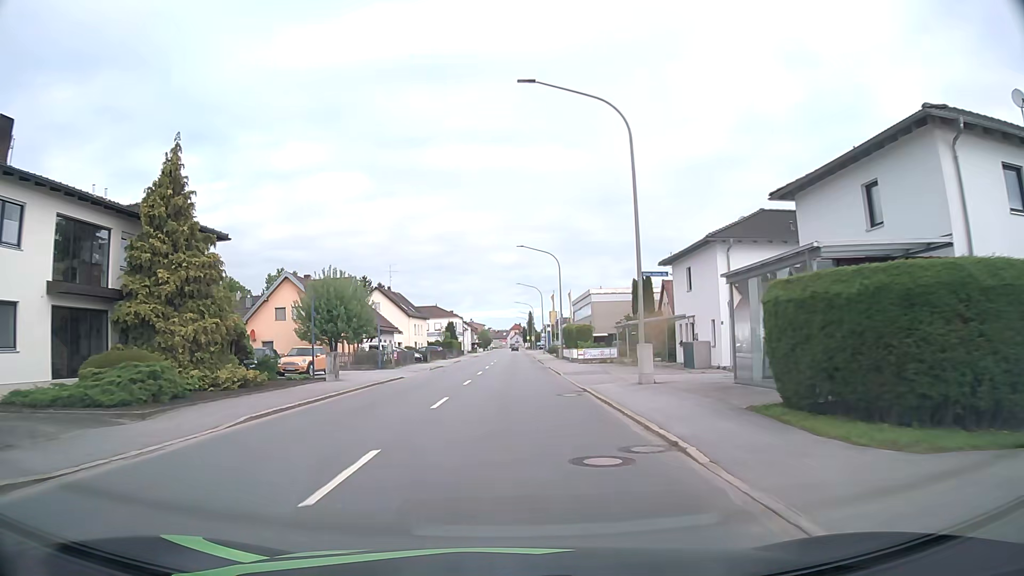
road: primary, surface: asphalt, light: Day
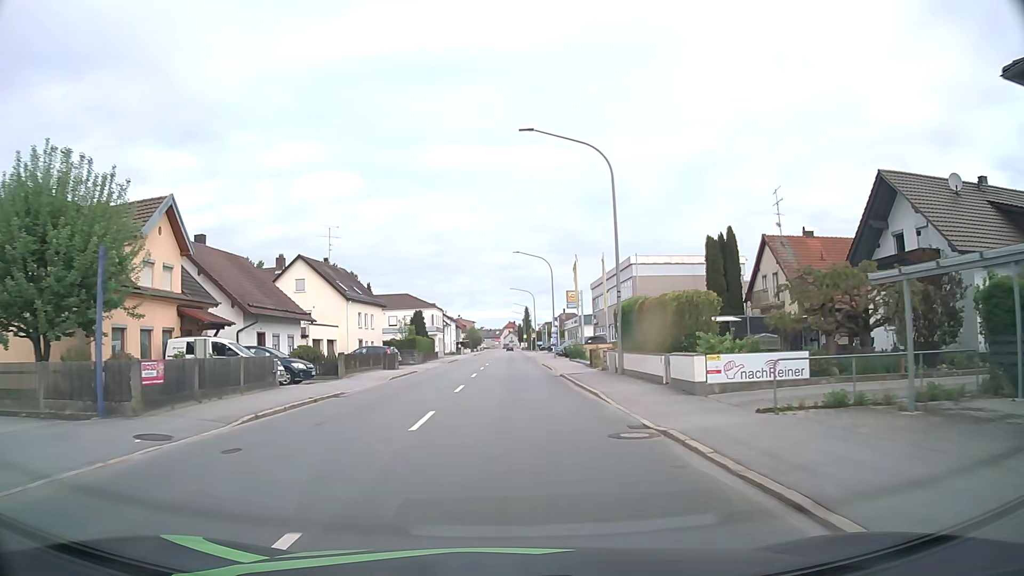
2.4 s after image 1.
(+0.1, +30.9) m; 0°
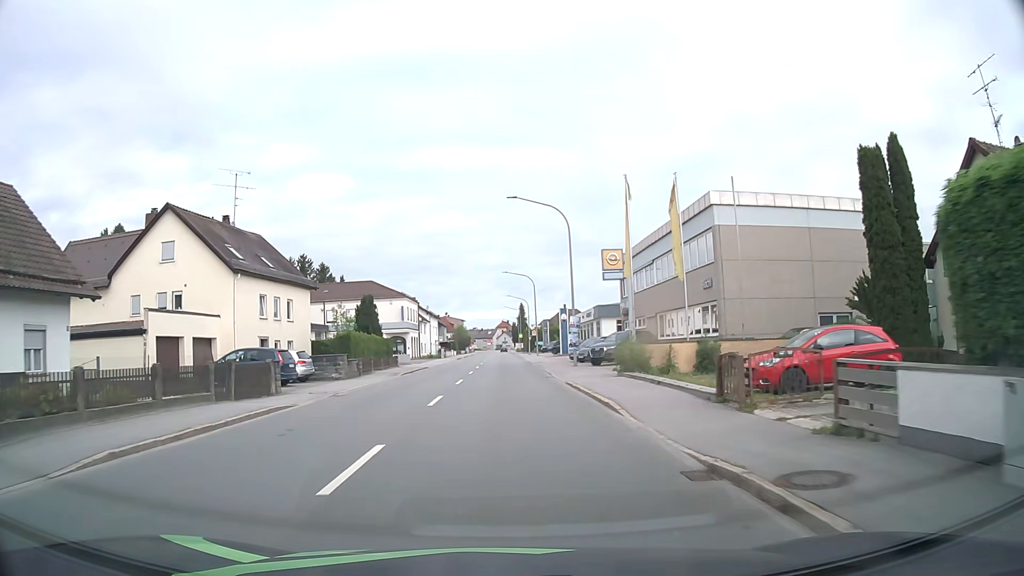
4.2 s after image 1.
(+0.2, +22.8) m; +1°
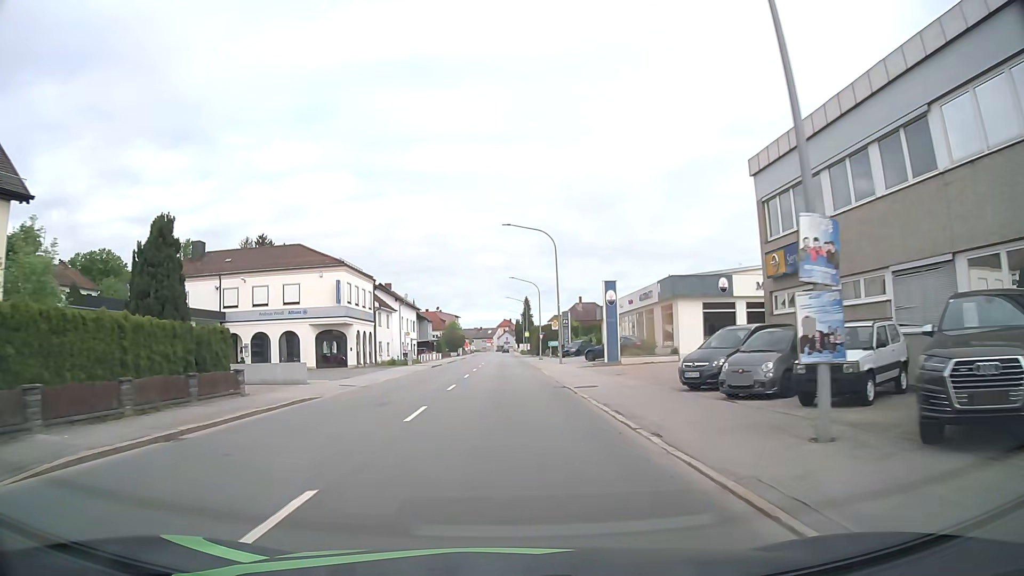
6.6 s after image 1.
(-0.2, +29.9) m; 0°
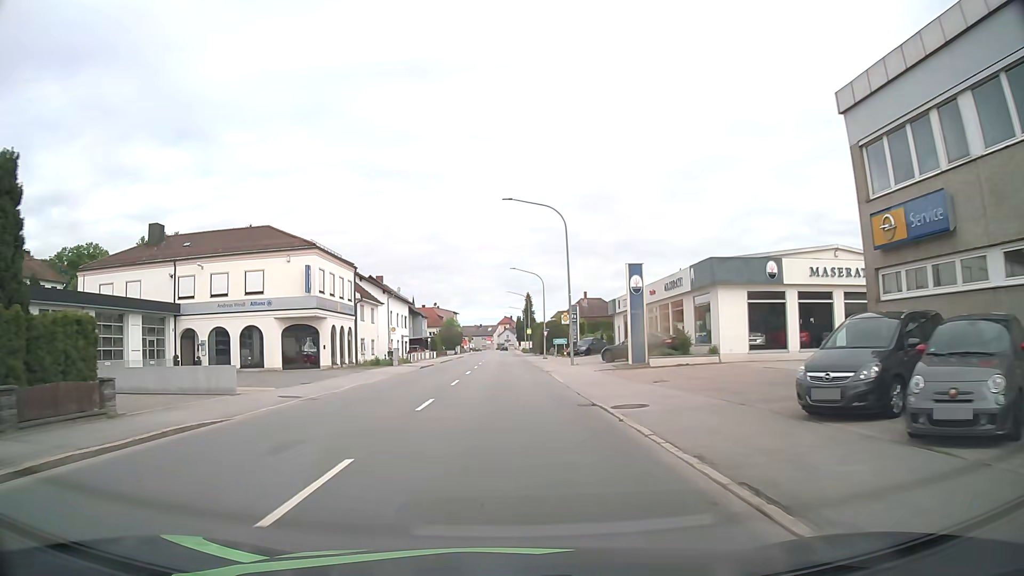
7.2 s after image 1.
(0.0, +7.4) m; 0°
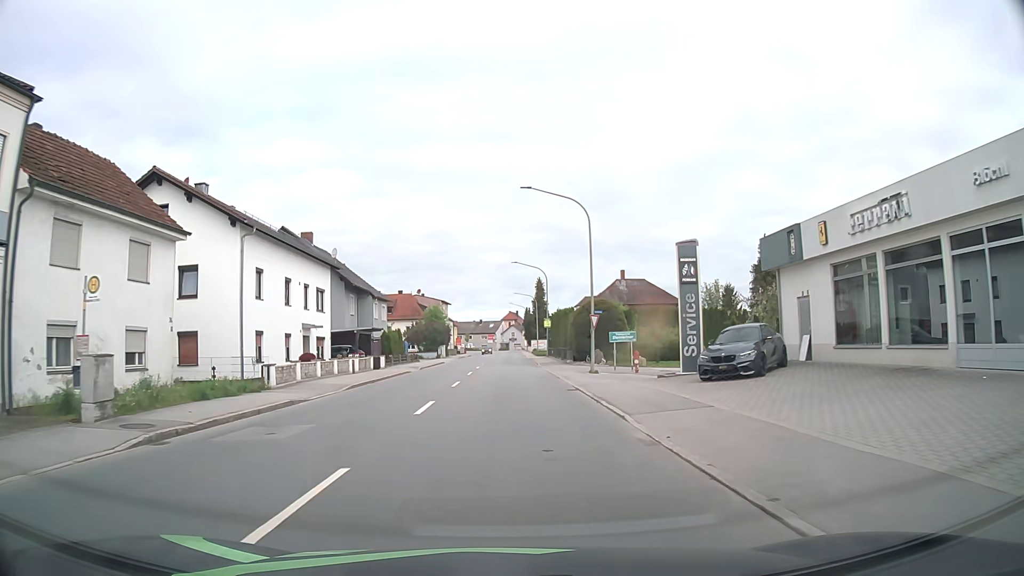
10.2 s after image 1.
(-0.1, +36.6) m; 0°
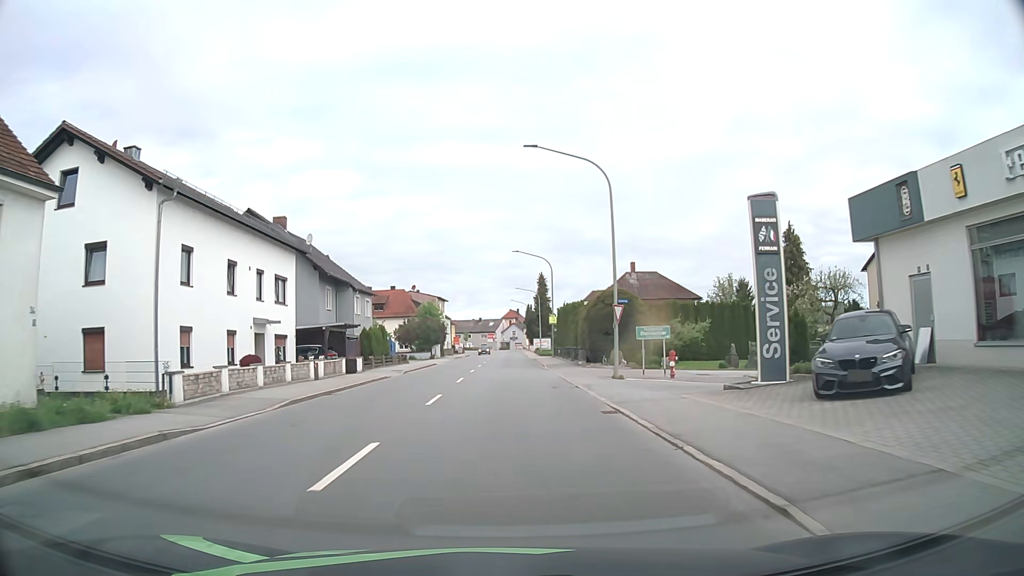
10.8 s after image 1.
(0.0, +7.2) m; 0°
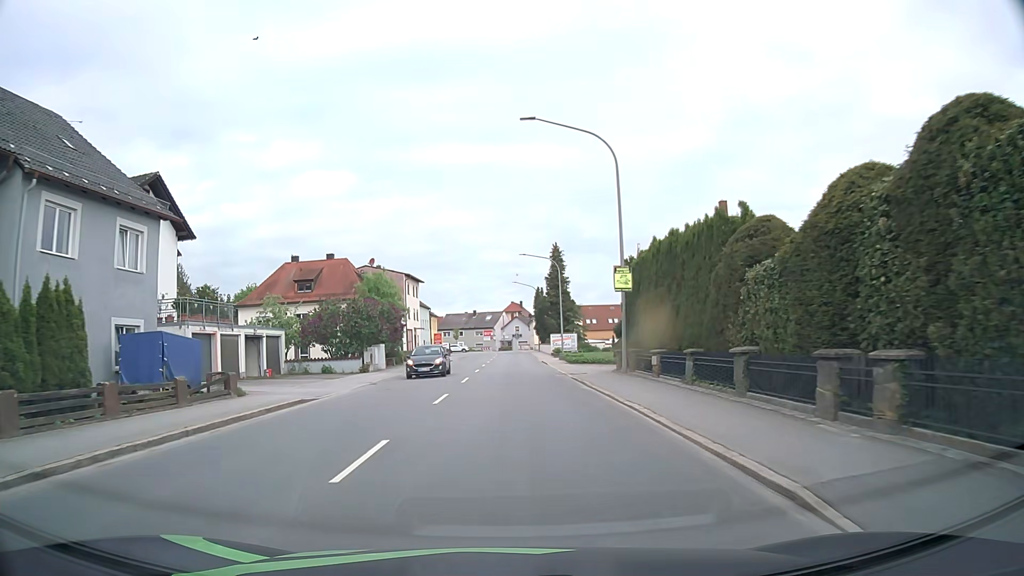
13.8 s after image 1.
(-0.1, +35.8) m; 0°
(0, +10) (0, +20) (0, +30) (0, +40) (0, +50) (0, +60) (+1, +70) (+1, +80) (0, +90) (0, +100) m
